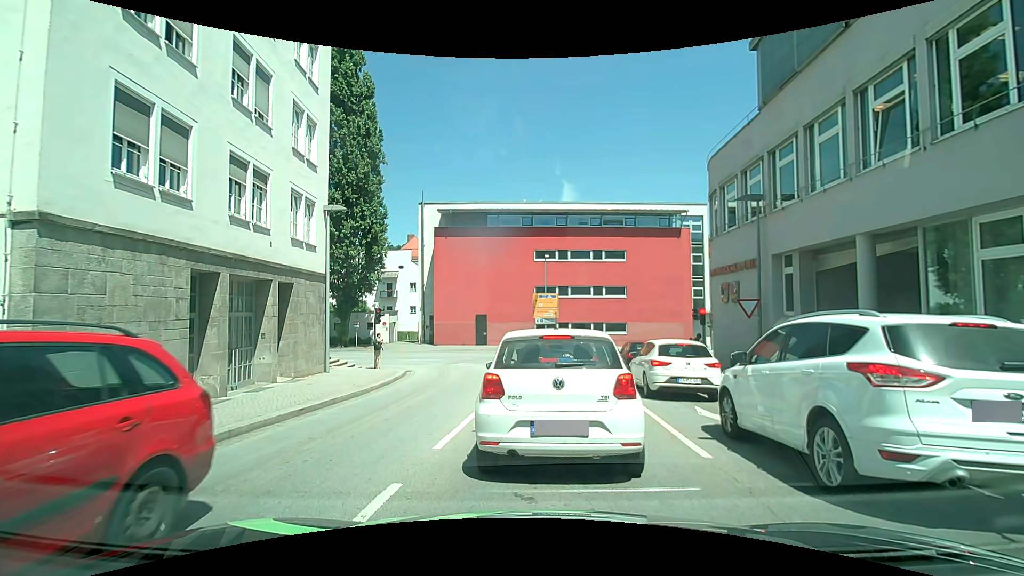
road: tertiary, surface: asphalt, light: Day
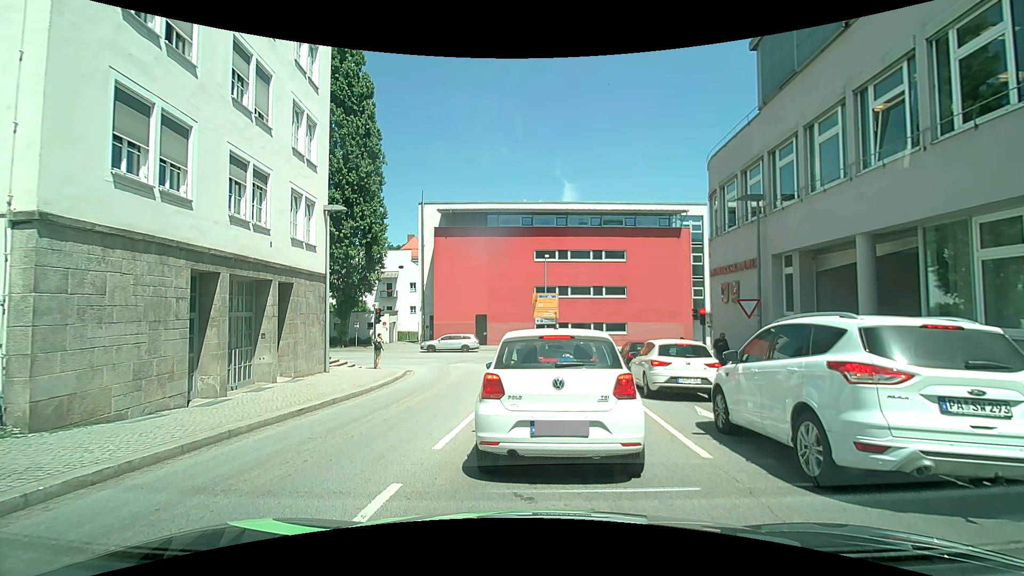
(0.0, 0.0) m; 0°
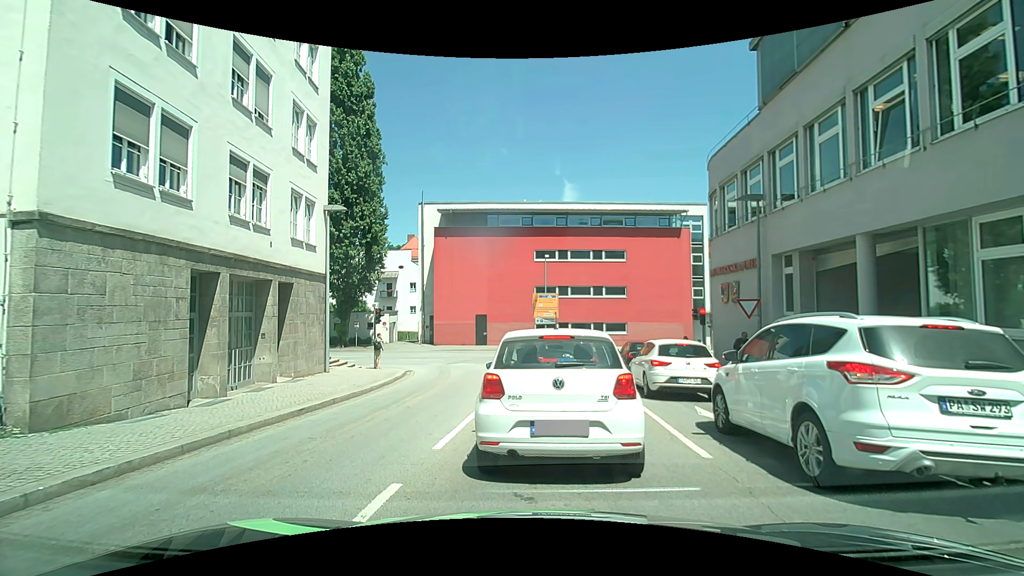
(0.0, 0.0) m; 0°
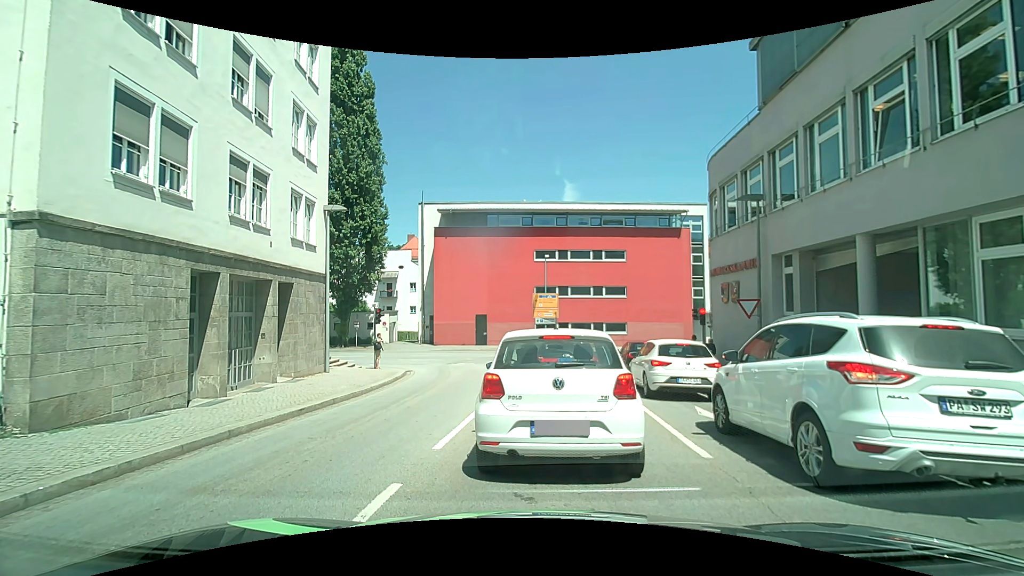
(0.0, 0.0) m; 0°
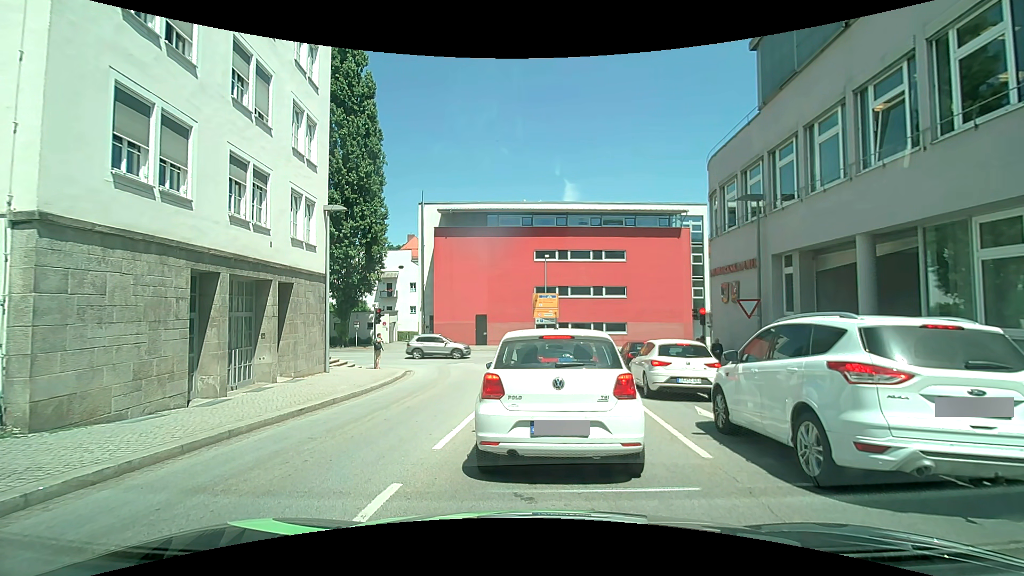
(0.0, 0.0) m; 0°
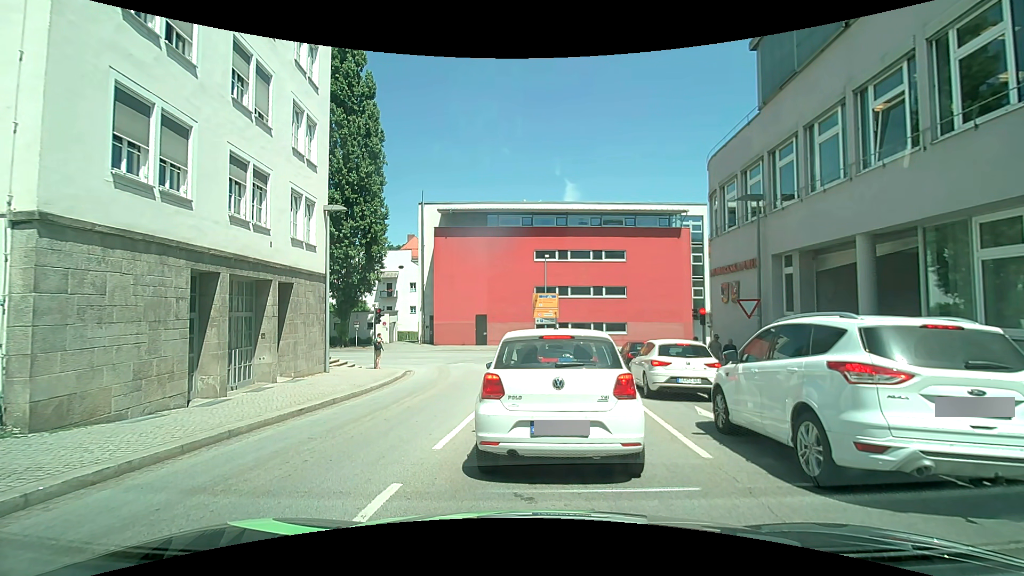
(0.0, 0.0) m; 0°
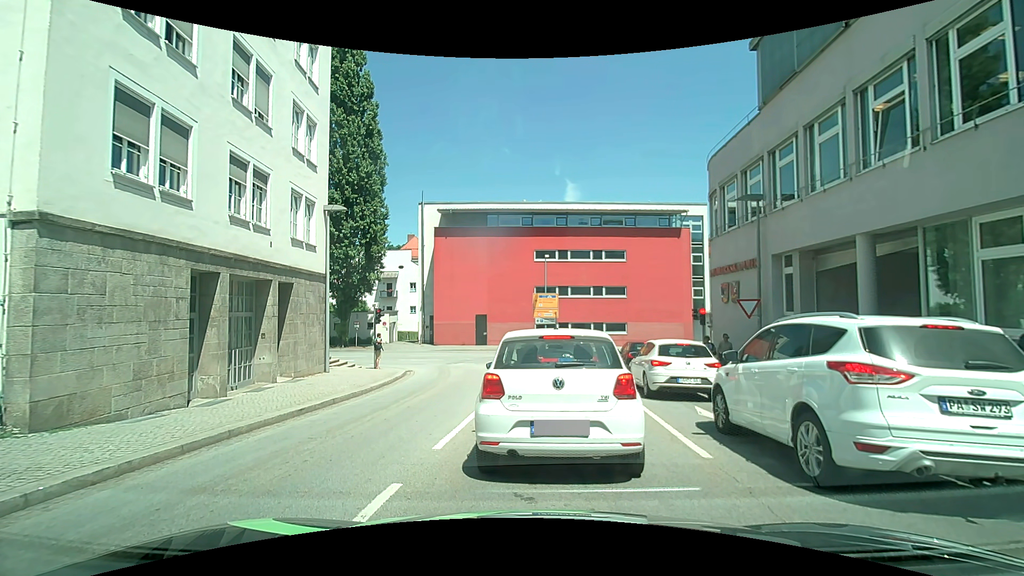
(0.0, 0.0) m; 0°
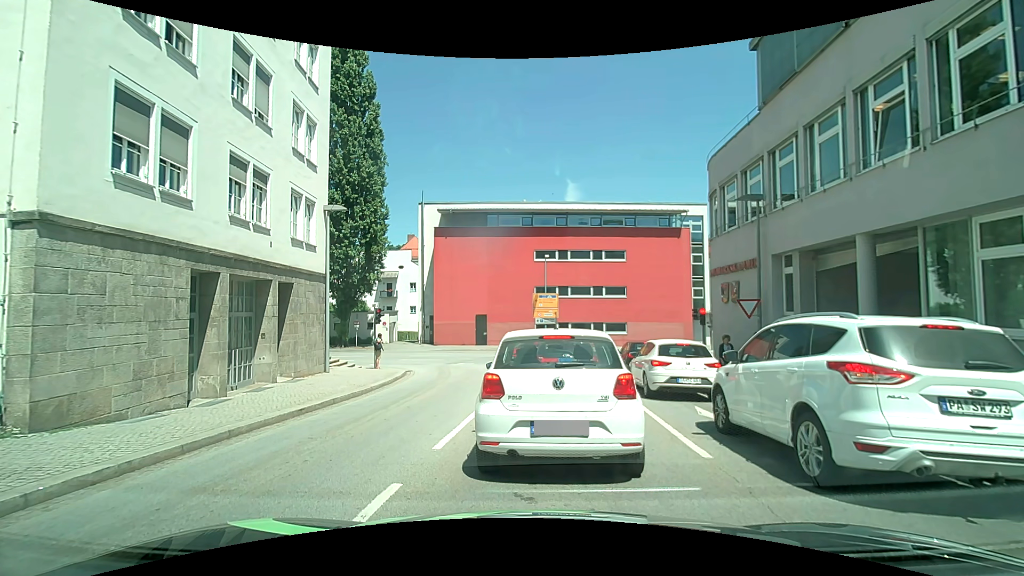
(0.0, 0.0) m; 0°
